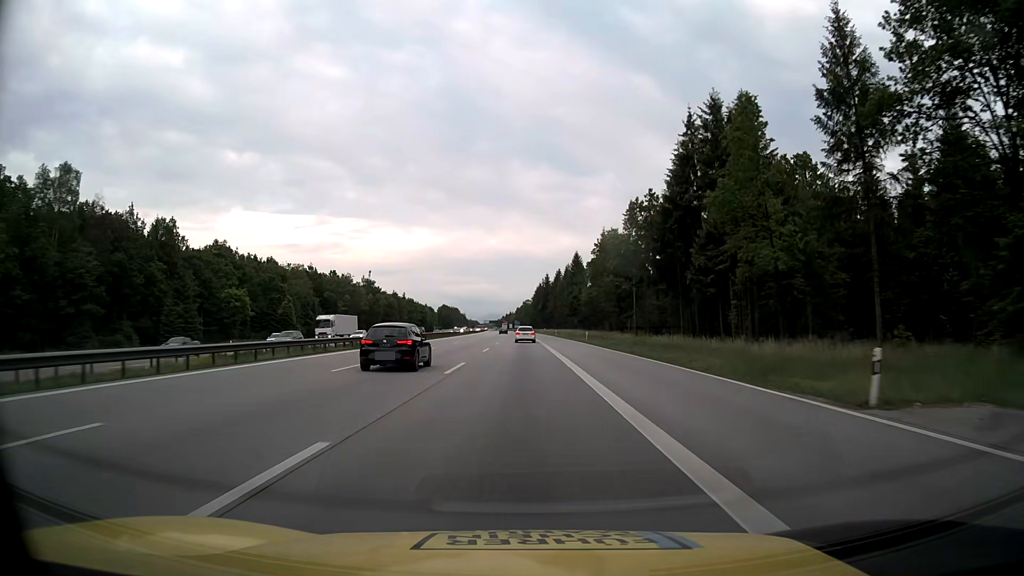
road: motorway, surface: asphalt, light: Day
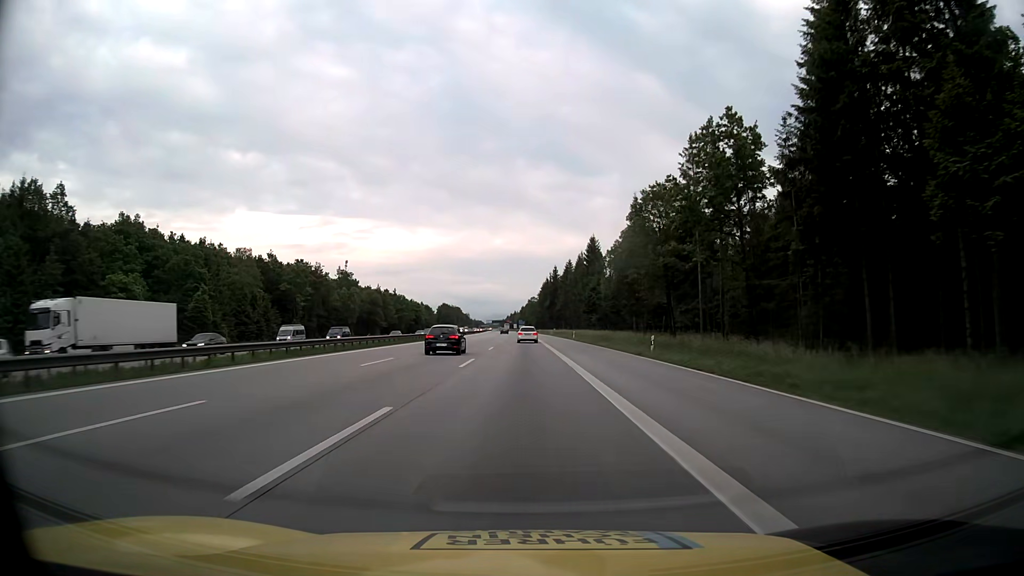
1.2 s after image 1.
(-0.1, +32.7) m; 0°
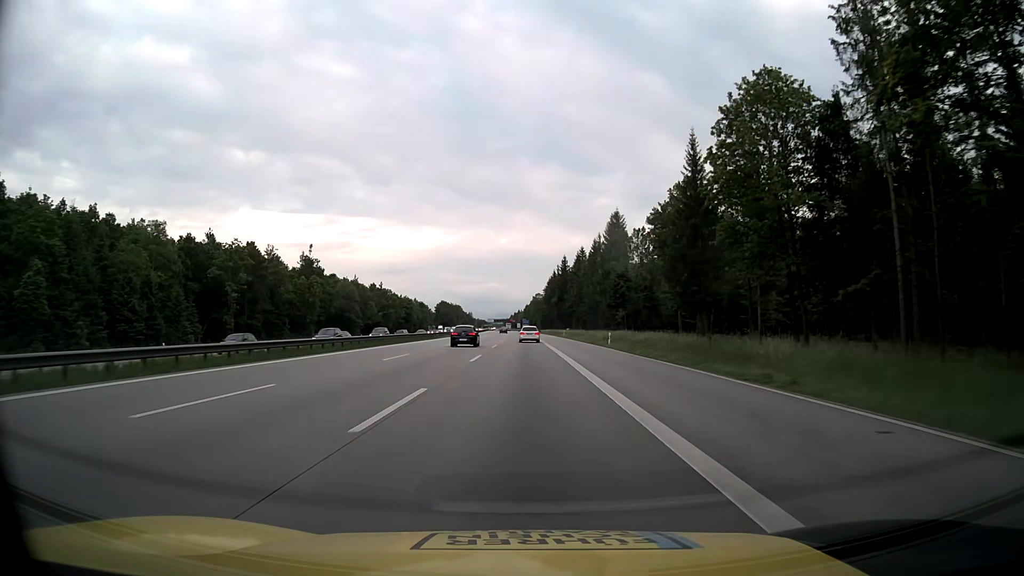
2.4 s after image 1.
(-0.1, +32.7) m; 0°
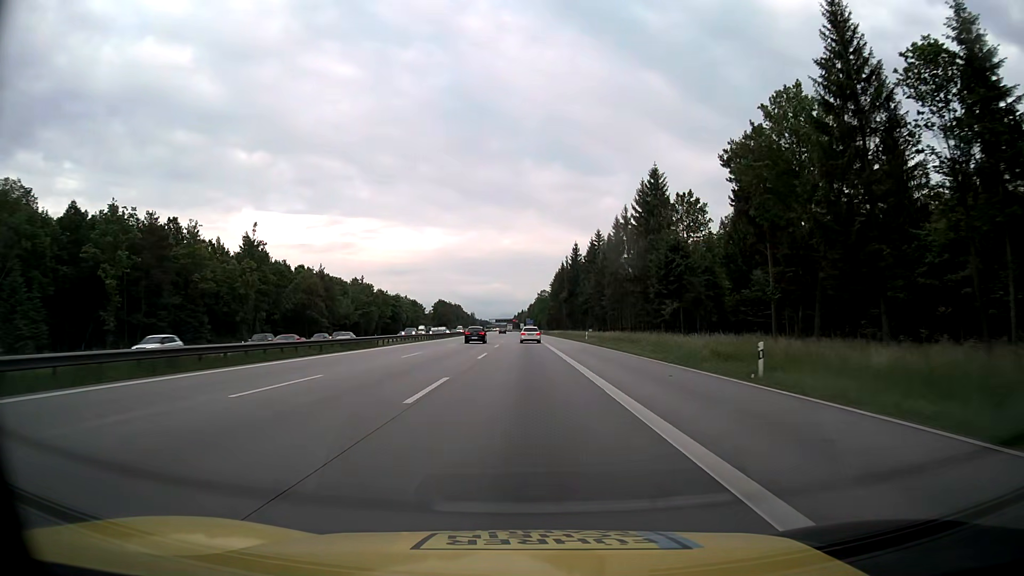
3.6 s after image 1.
(-0.1, +32.8) m; 0°
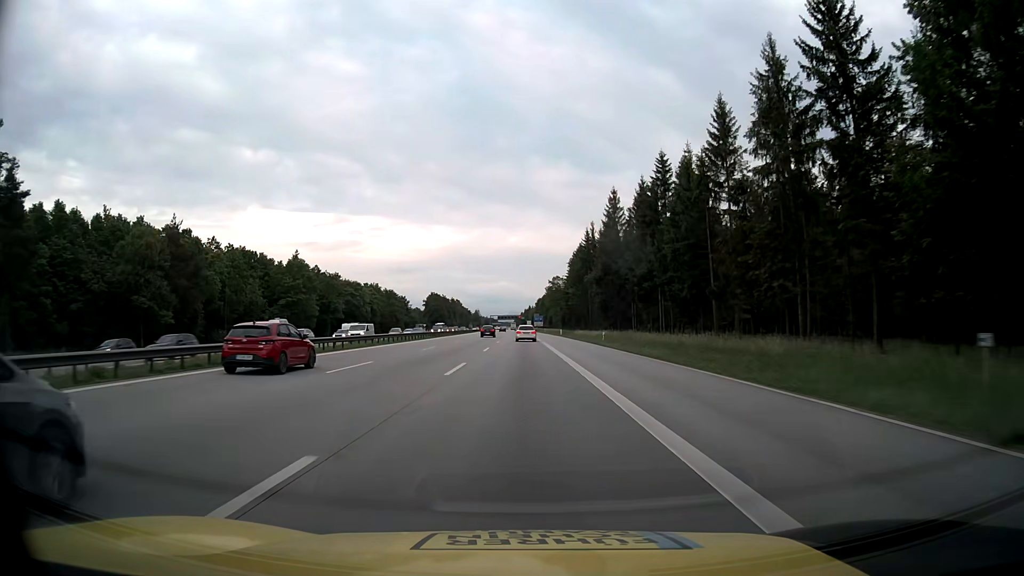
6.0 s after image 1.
(-0.1, +65.4) m; 0°
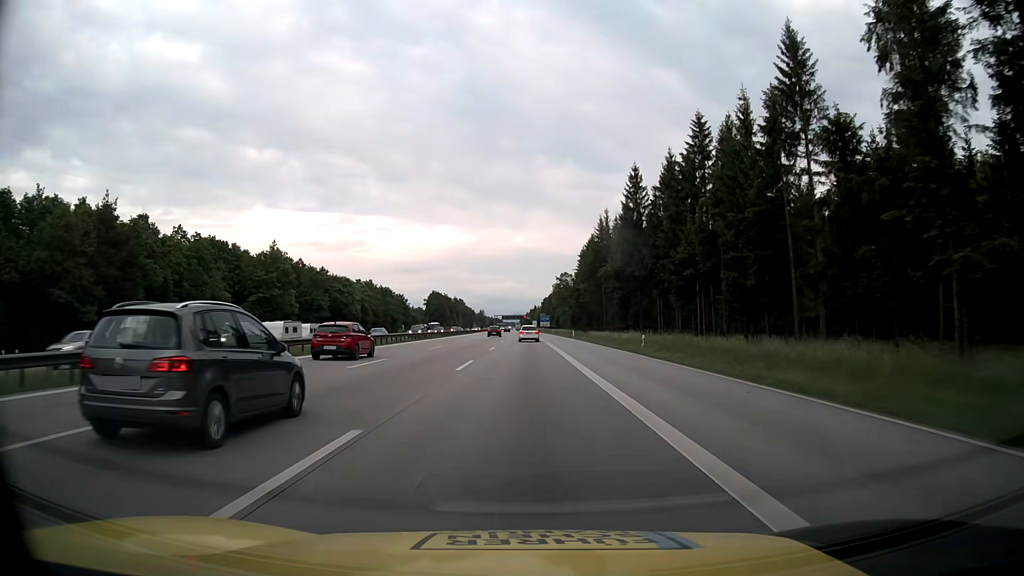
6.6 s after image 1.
(-0.1, +16.4) m; -1°
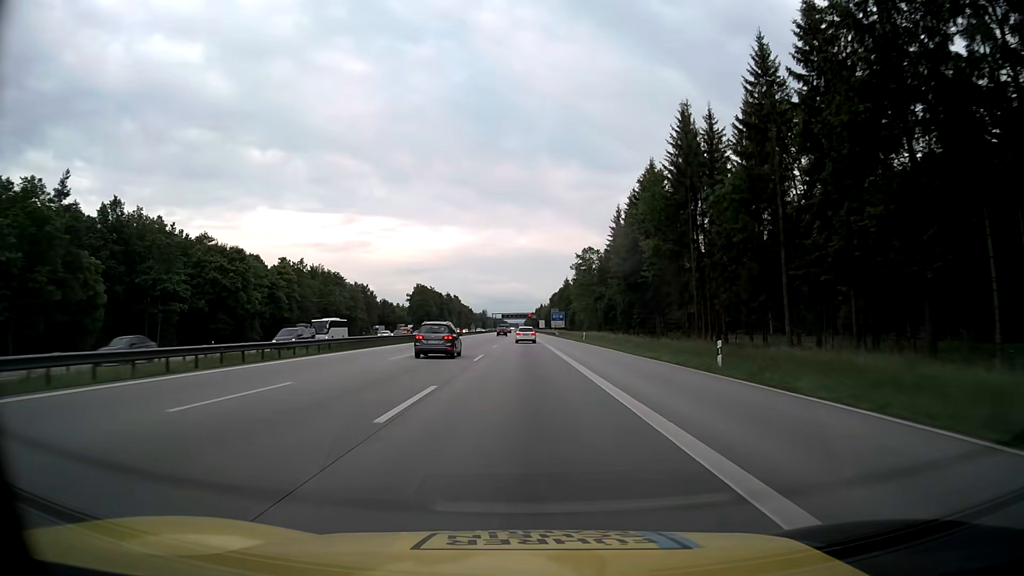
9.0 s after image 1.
(-0.2, +65.4) m; 0°
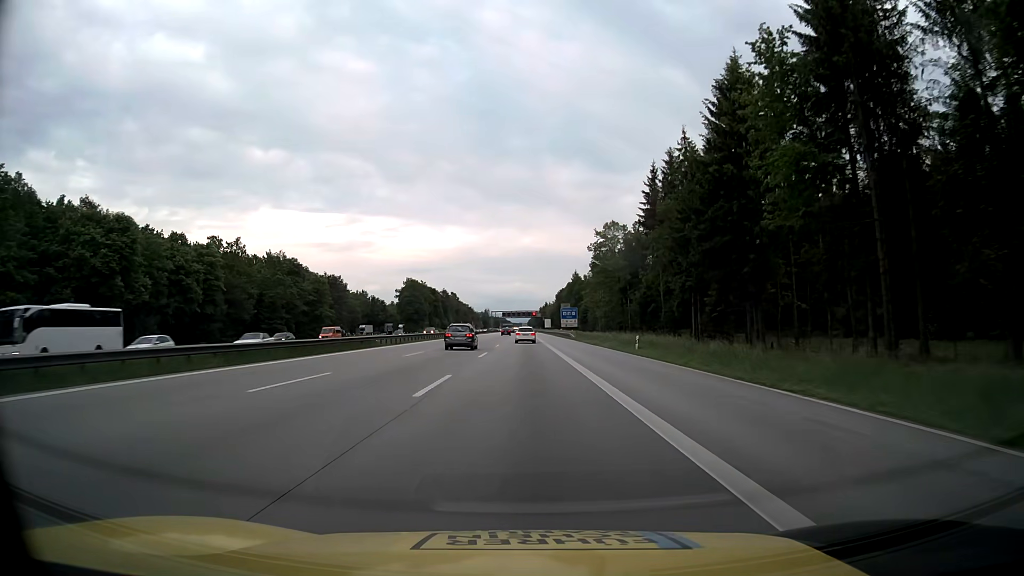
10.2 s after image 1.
(-0.1, +32.7) m; 0°
(0, +10) (0, +20) (0, +30) (0, +40) (0, +50) (0, +60) (0, +70) (0, +80) (0, +90) (-1, +100) m
